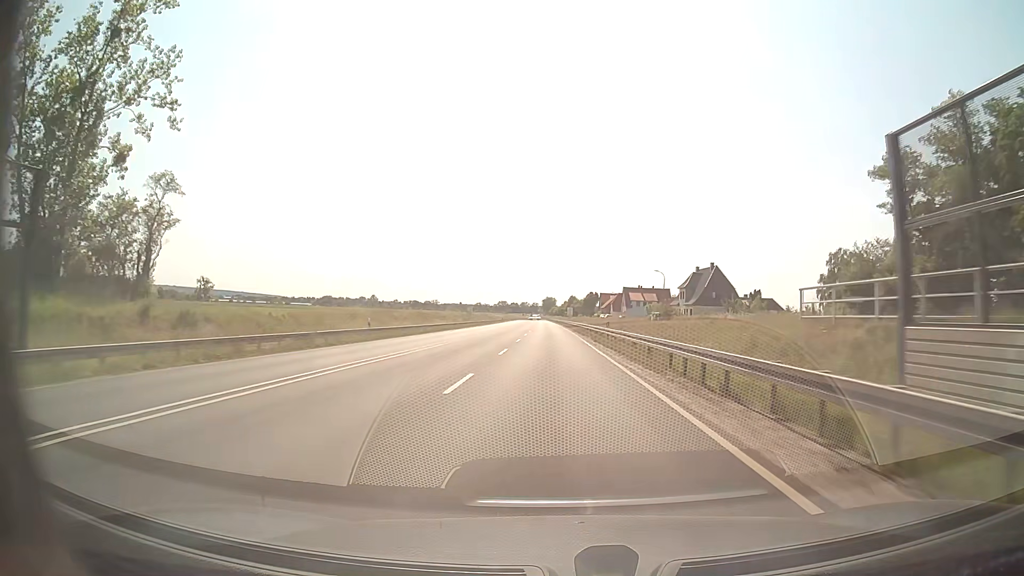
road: primary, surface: asphalt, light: Day
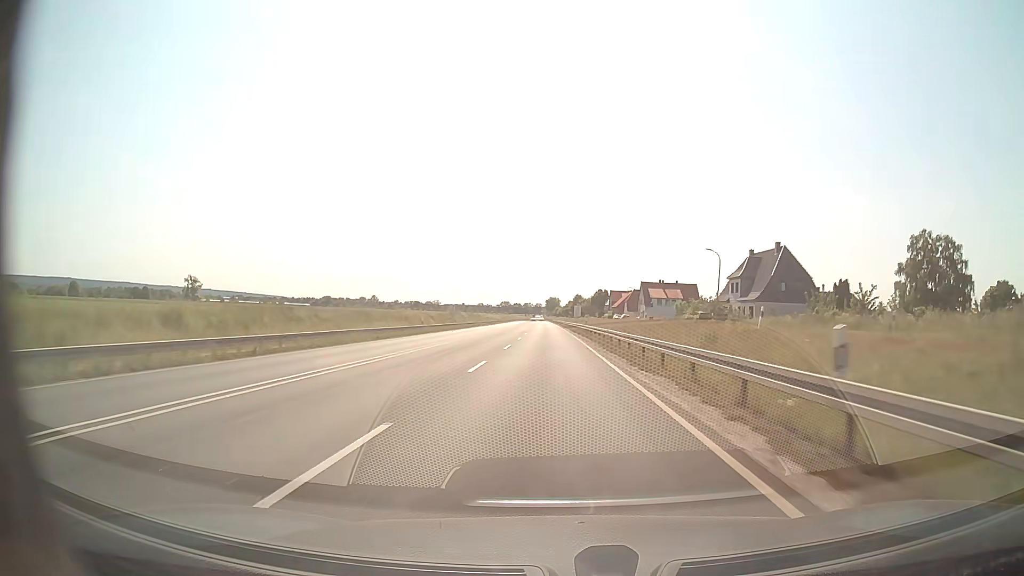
(0.0, +31.7) m; 0°
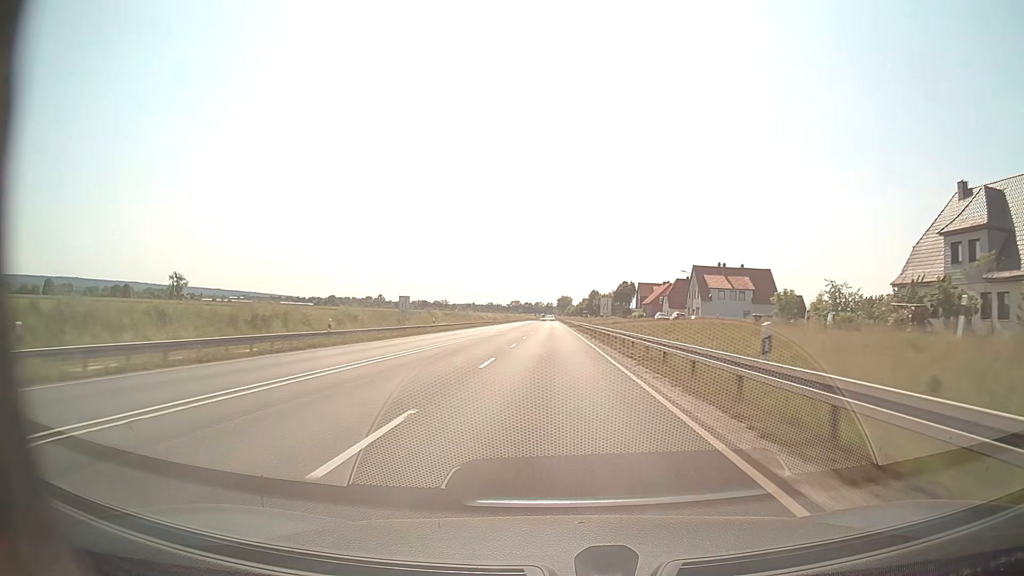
(-0.4, +47.7) m; -1°
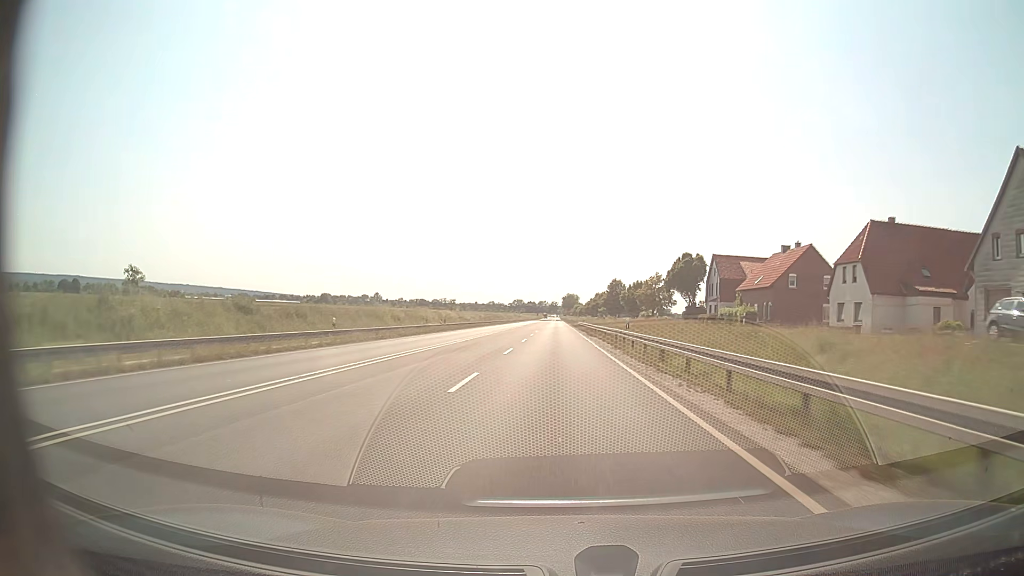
(-0.5, +79.2) m; 0°
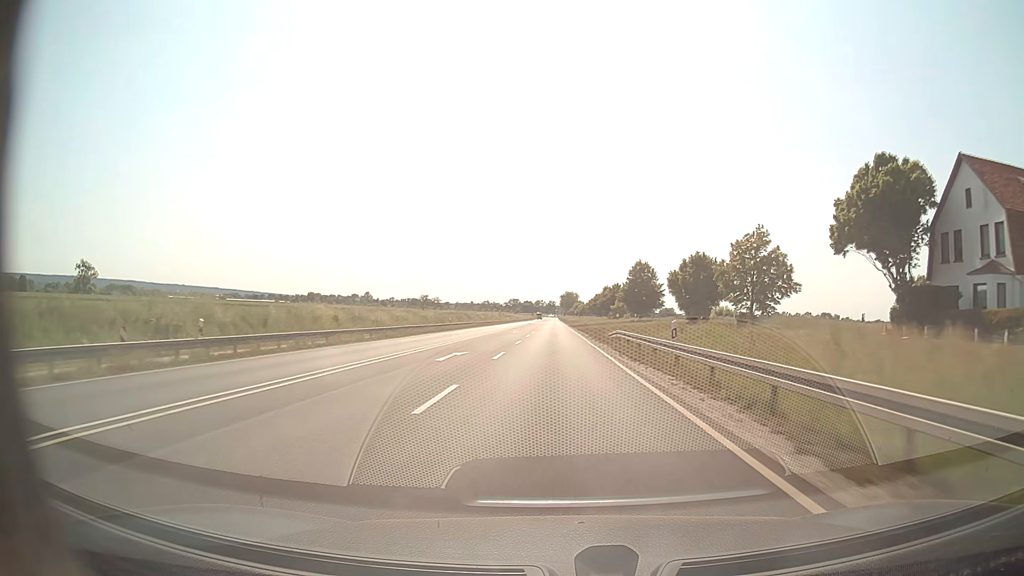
(0.0, +63.2) m; 0°
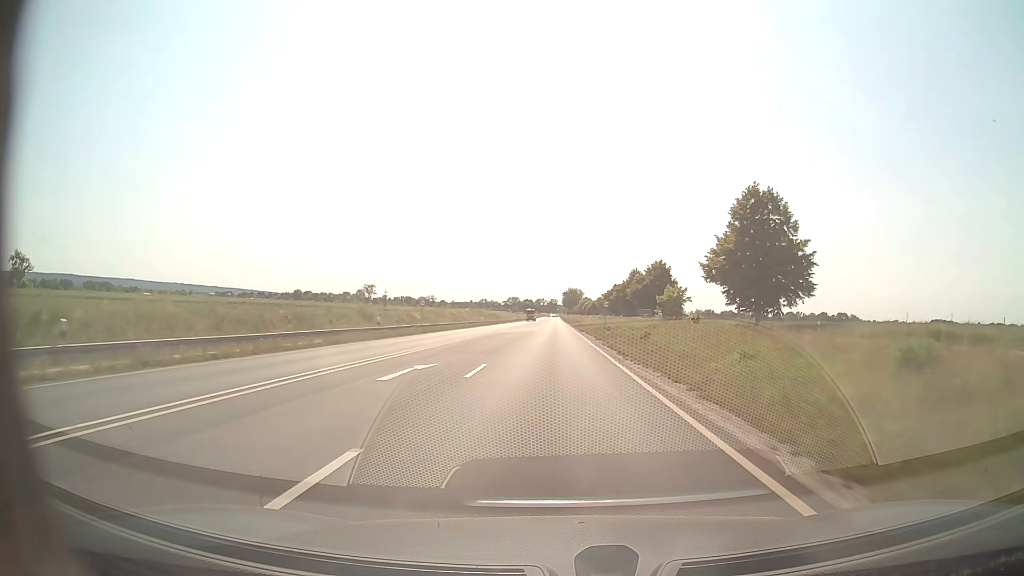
(-0.2, +78.8) m; 0°
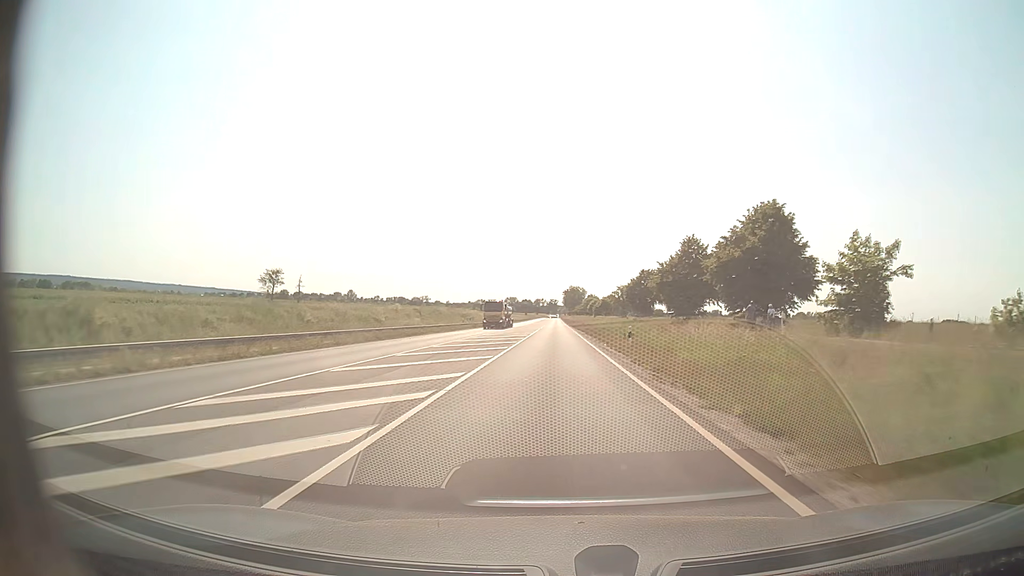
(-0.1, +63.0) m; 0°
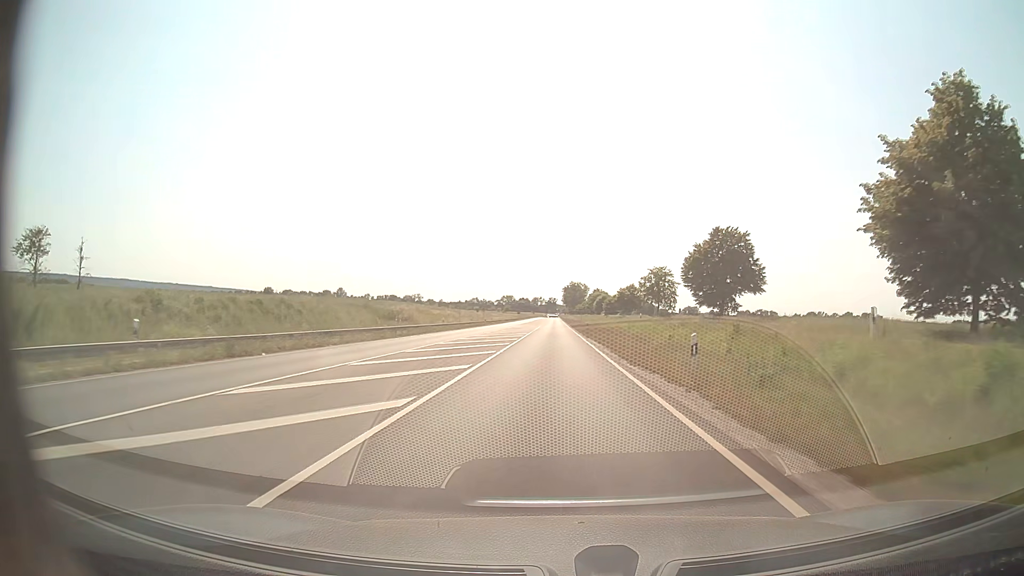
(0.0, +63.0) m; 0°
(0, +10) (0, +20) (0, +30) (0, +40) (0, +50) (0, +60) (0, +70) (0, +80) (0, +90) (0, +100) m
